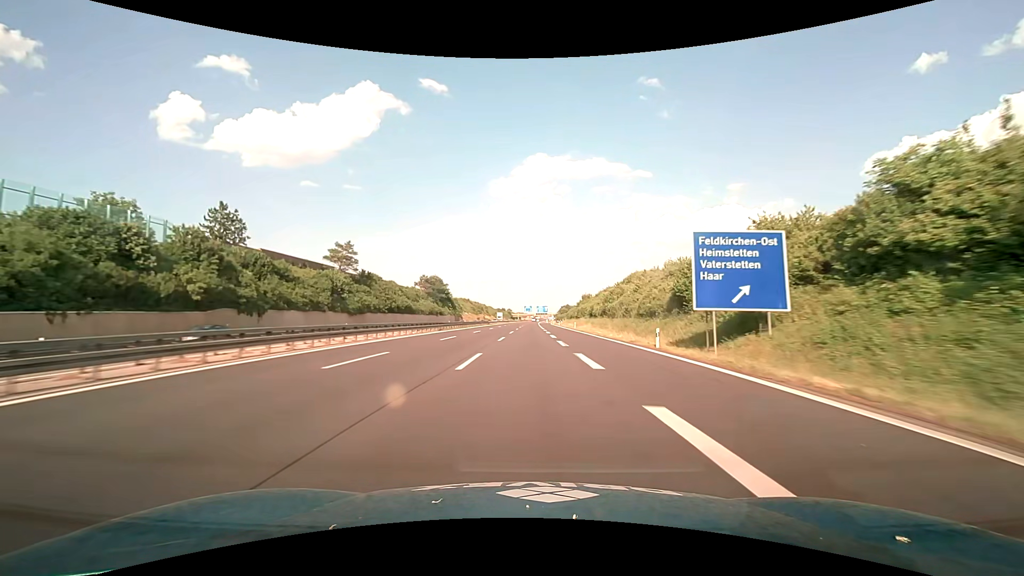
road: motorway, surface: asphalt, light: Day
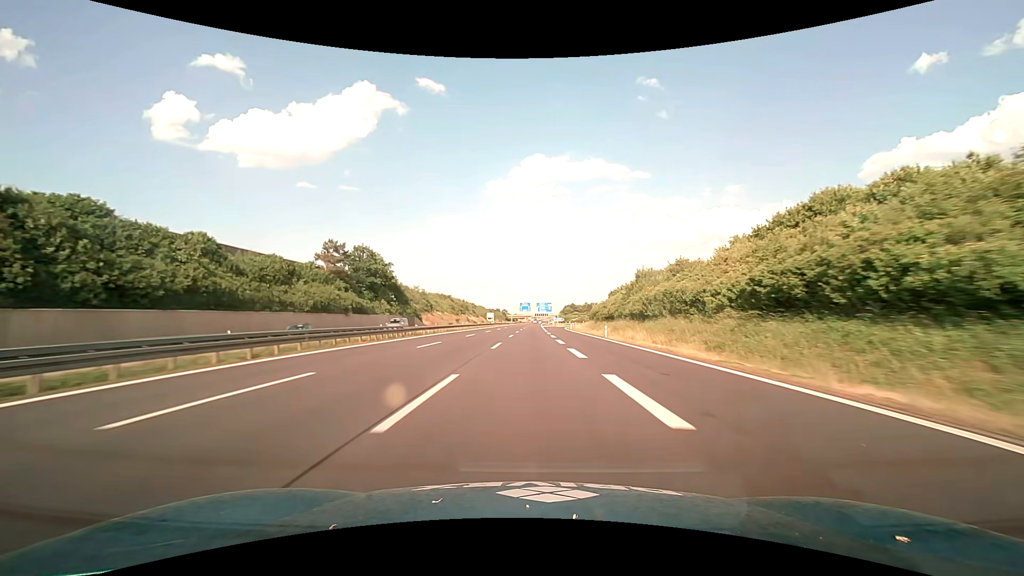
(+0.1, +79.6) m; 0°
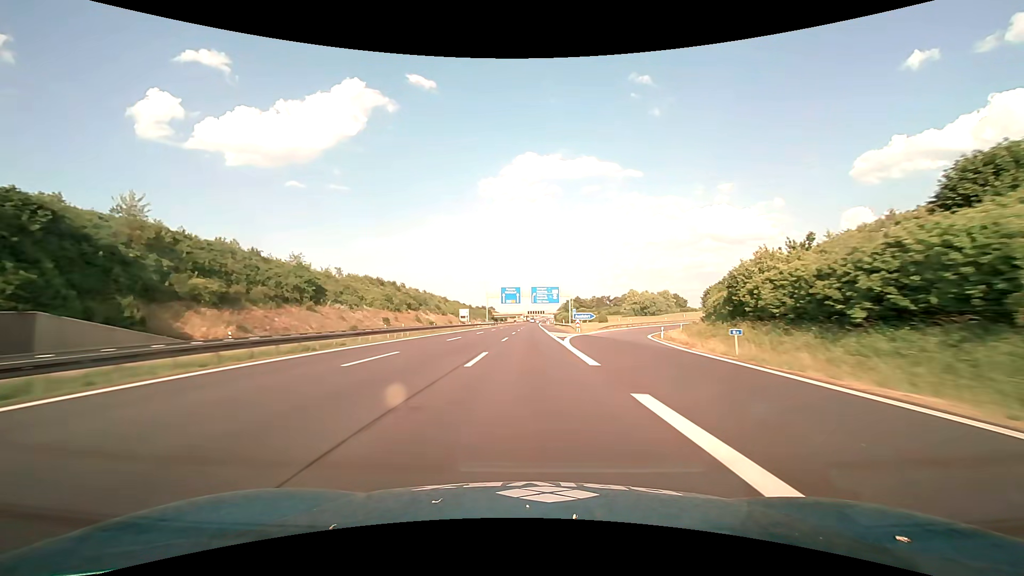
(+0.8, +100.1) m; +1°
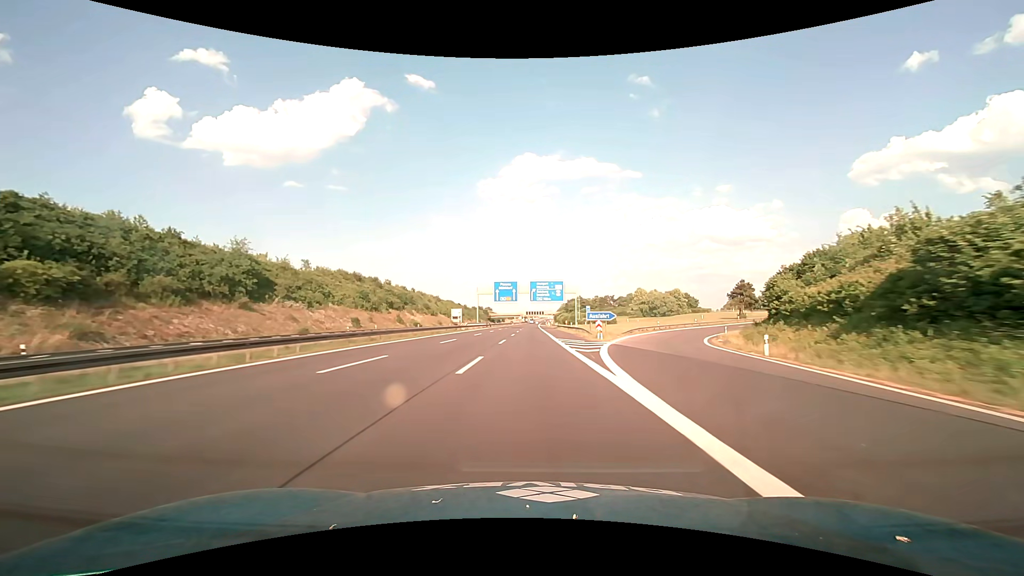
(0.0, +20.1) m; 0°
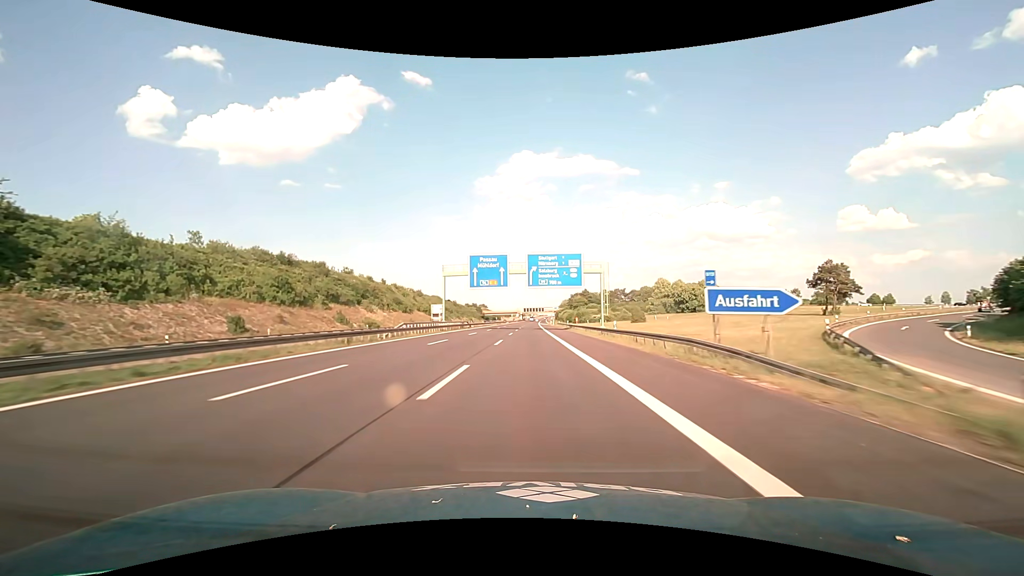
(+0.2, +40.2) m; 0°
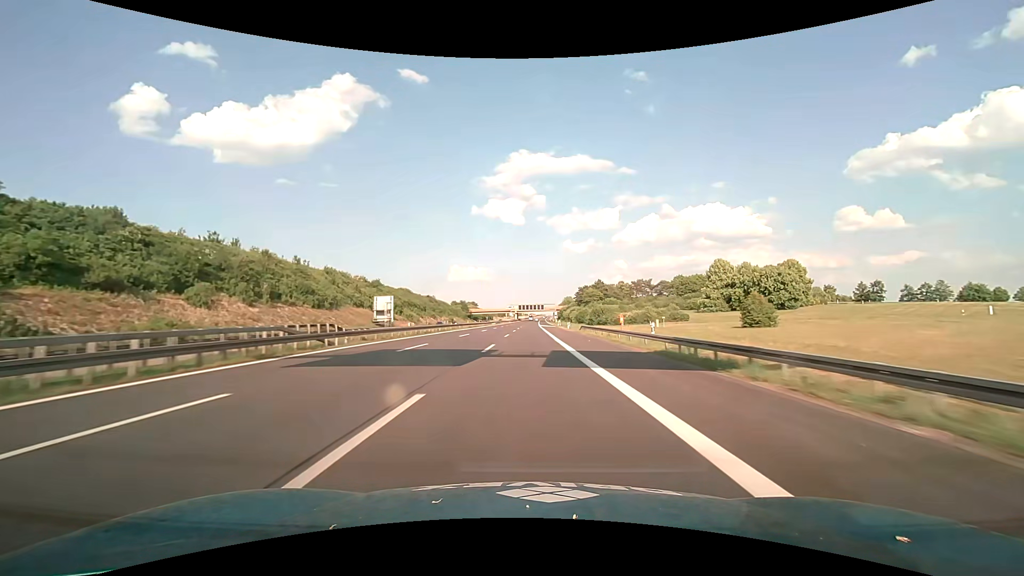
(+0.1, +60.4) m; 0°
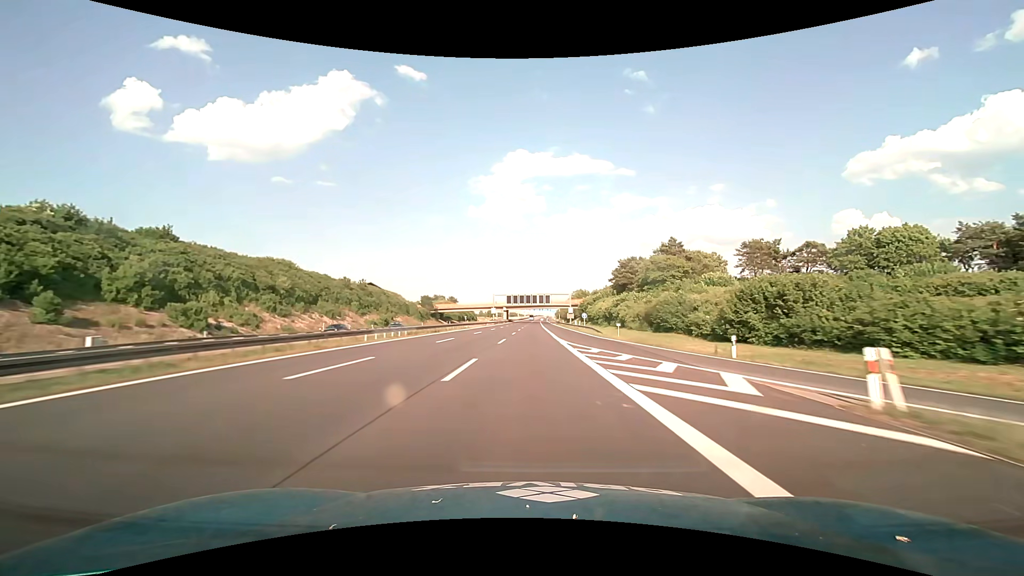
(+0.4, +100.7) m; 0°
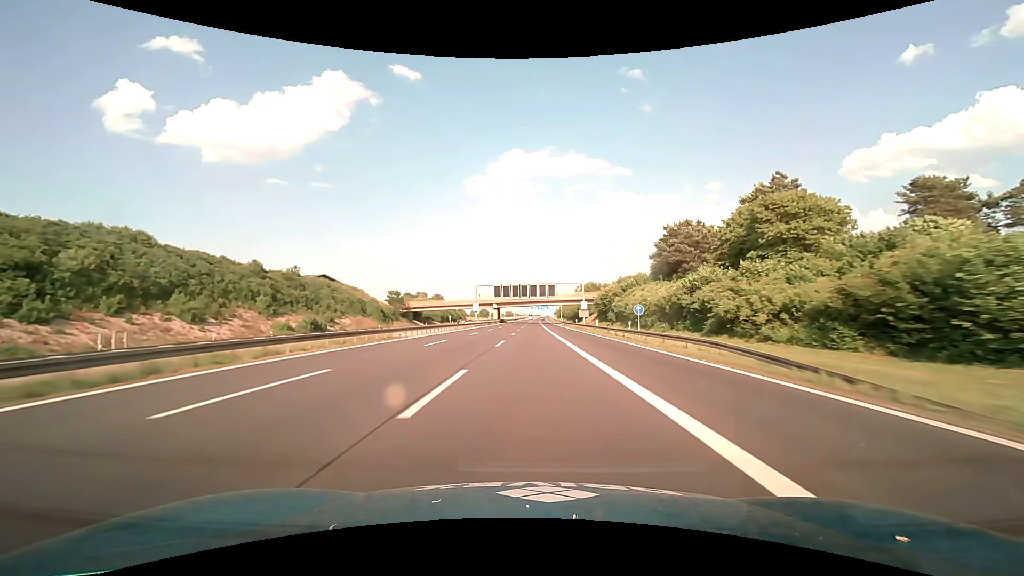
(+0.1, +40.3) m; 0°
(0, +10) (0, +20) (0, +30) (0, +40) (0, +50) (0, +60) (0, +70) (+1, +80) (+1, +90) (+1, +100) m
